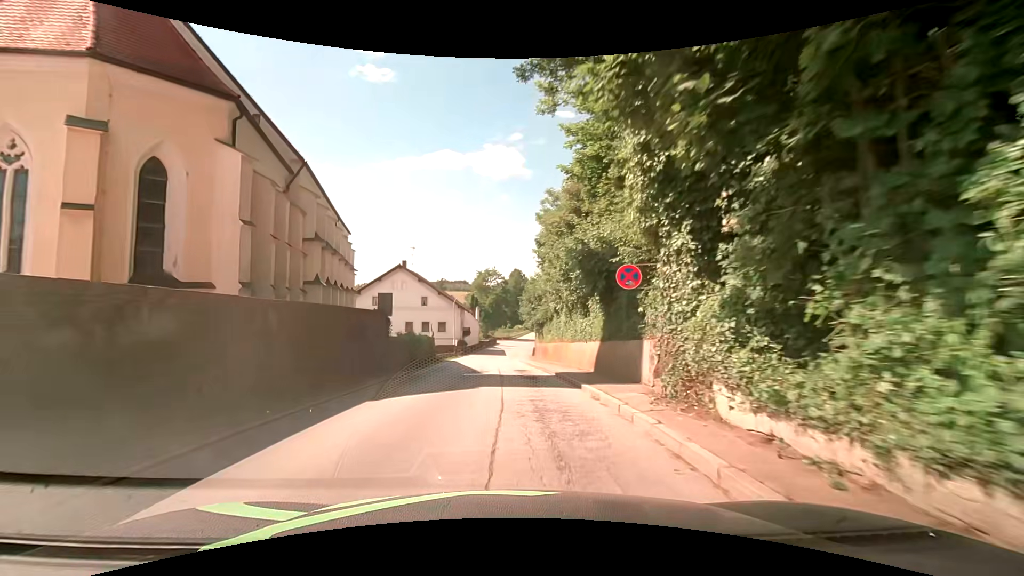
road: secondary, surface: asphalt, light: Day
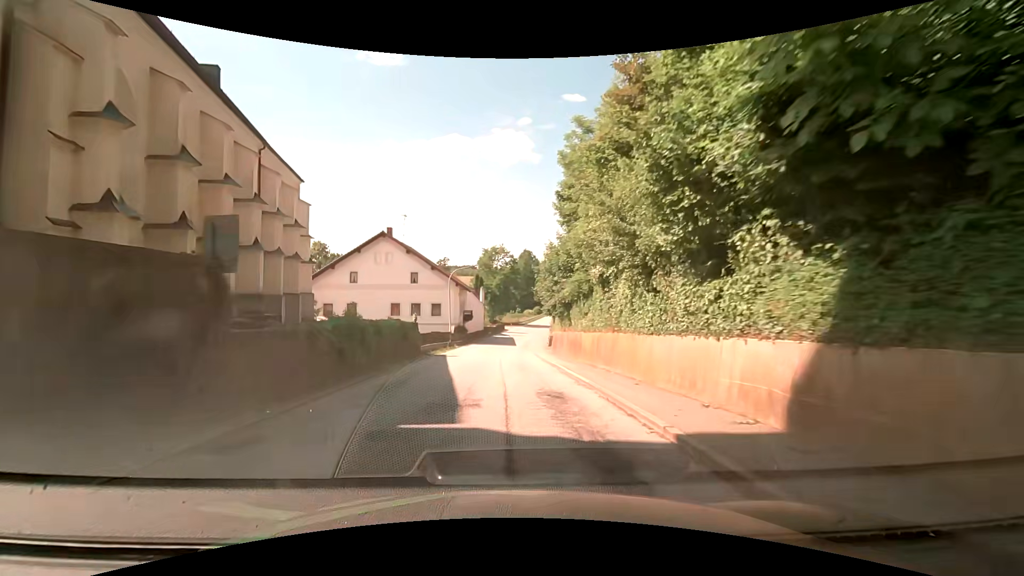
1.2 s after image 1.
(0.0, +13.0) m; -1°
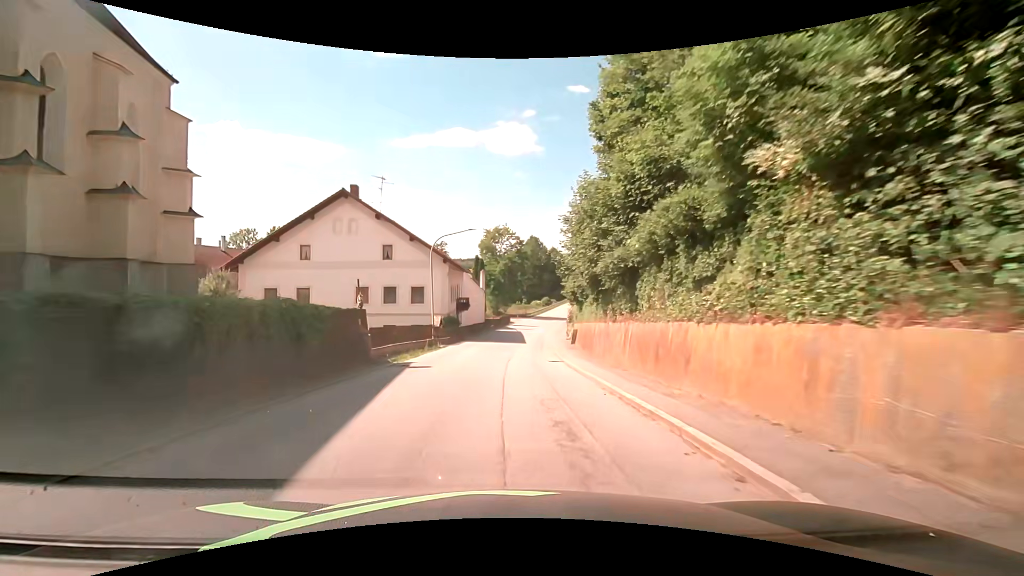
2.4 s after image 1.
(0.0, +13.8) m; -1°
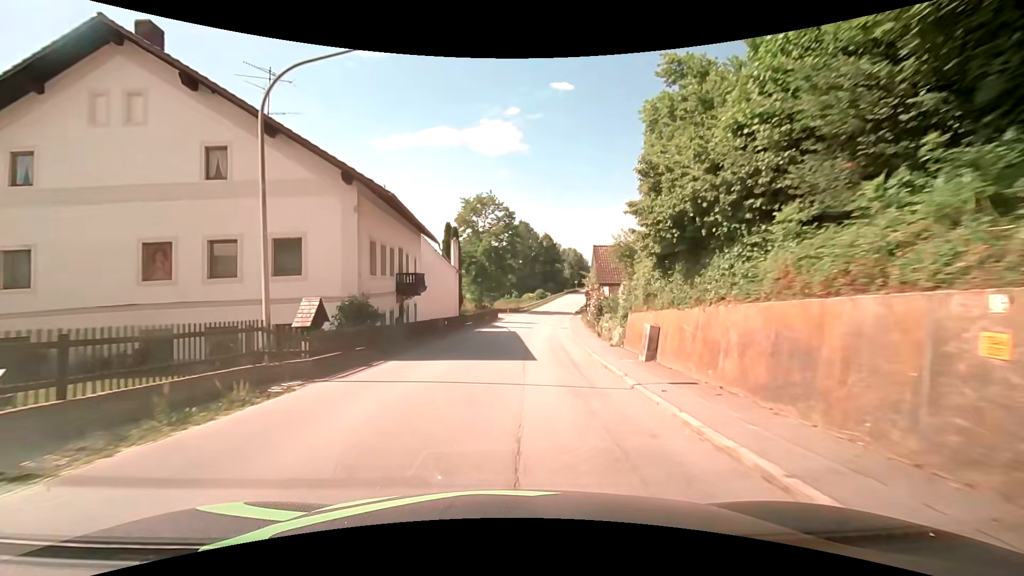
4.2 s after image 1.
(+0.3, +21.4) m; +2°
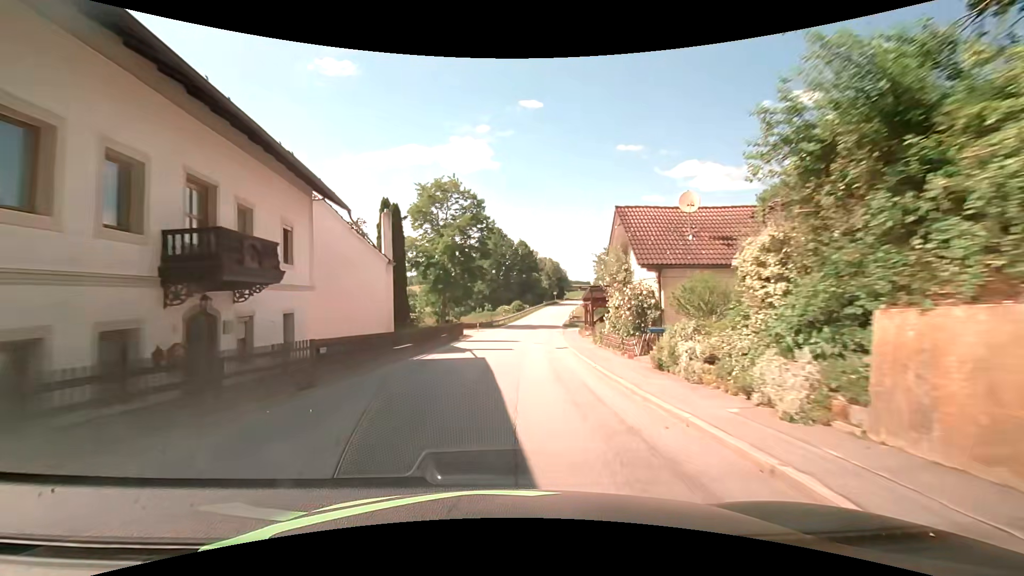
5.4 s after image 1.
(+0.5, +15.0) m; +3°
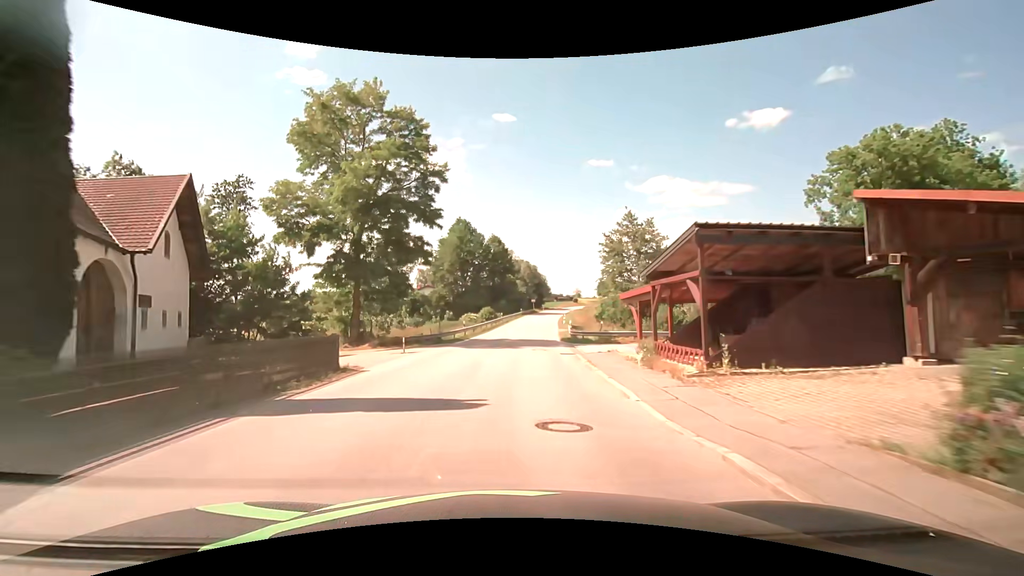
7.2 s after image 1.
(+0.8, +23.8) m; +3°
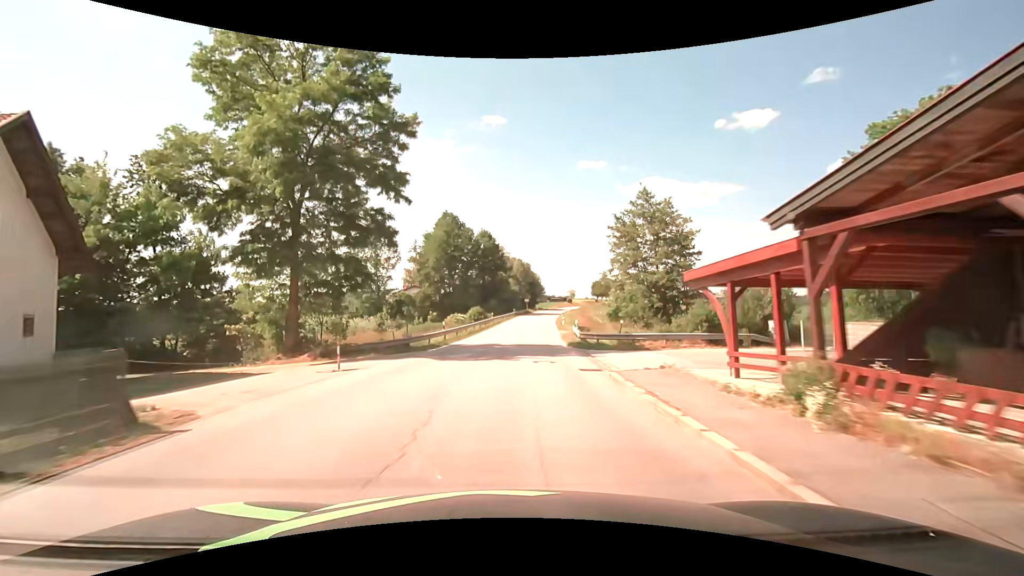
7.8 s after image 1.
(+0.1, +8.2) m; +1°
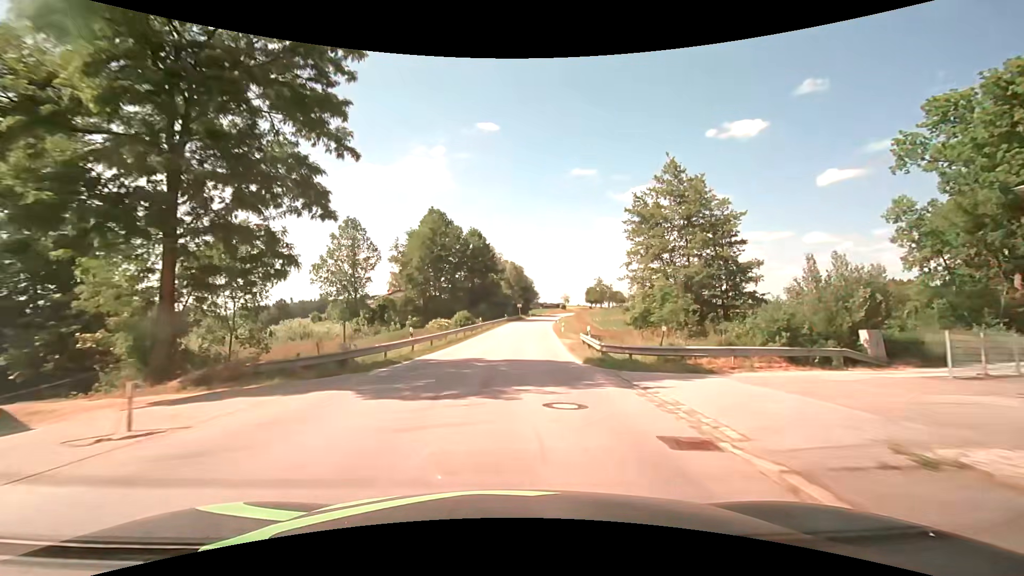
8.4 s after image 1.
(+0.1, +8.3) m; +1°
(0, +10) (0, +20) (+1, +30) (+2, +40) (+2, +50) (+3, +60) (+4, +70) (+5, +80) (+6, +90) (+8, +100) m
